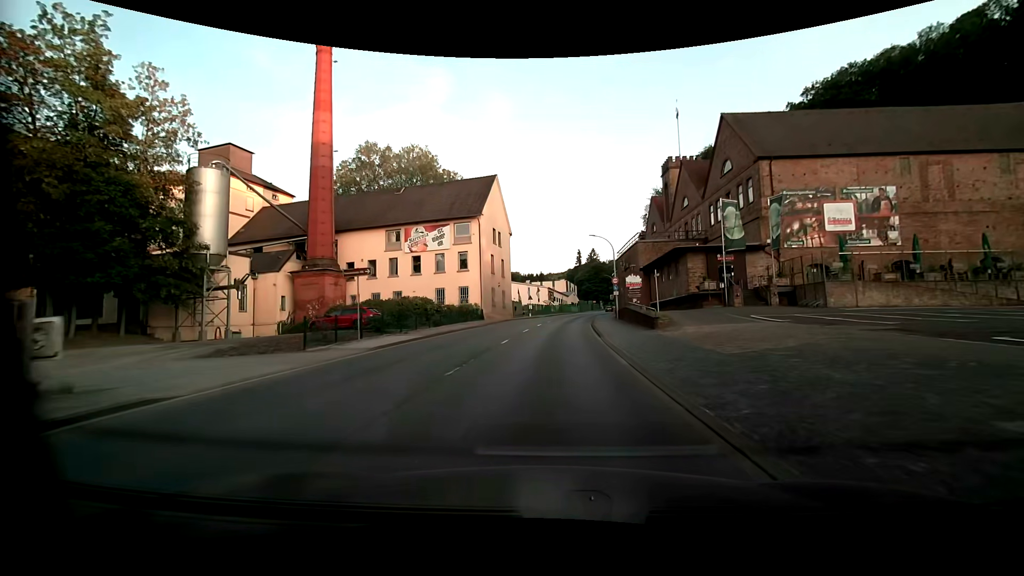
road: primary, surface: asphalt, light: Day
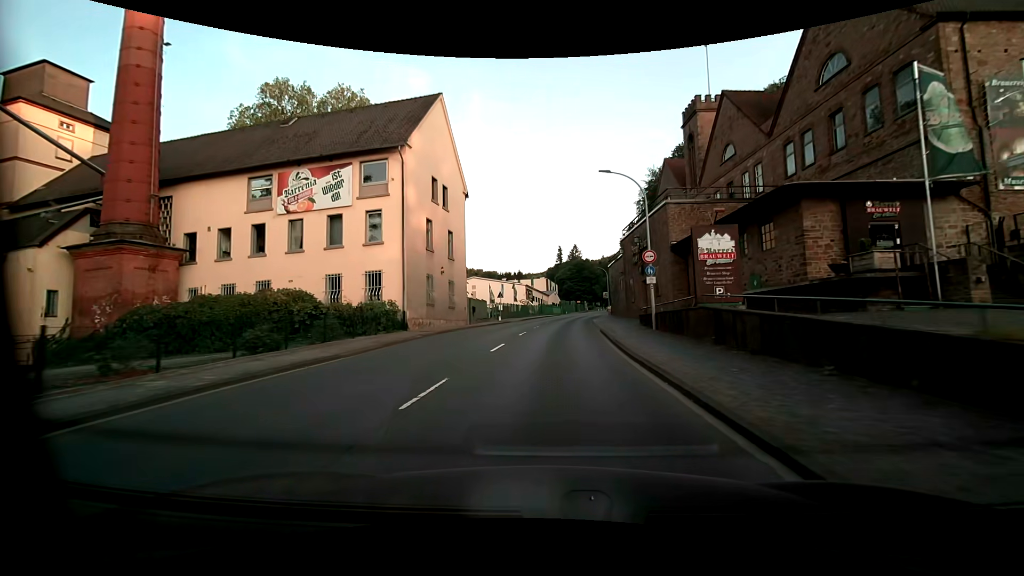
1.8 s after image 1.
(+0.3, +21.7) m; +2°
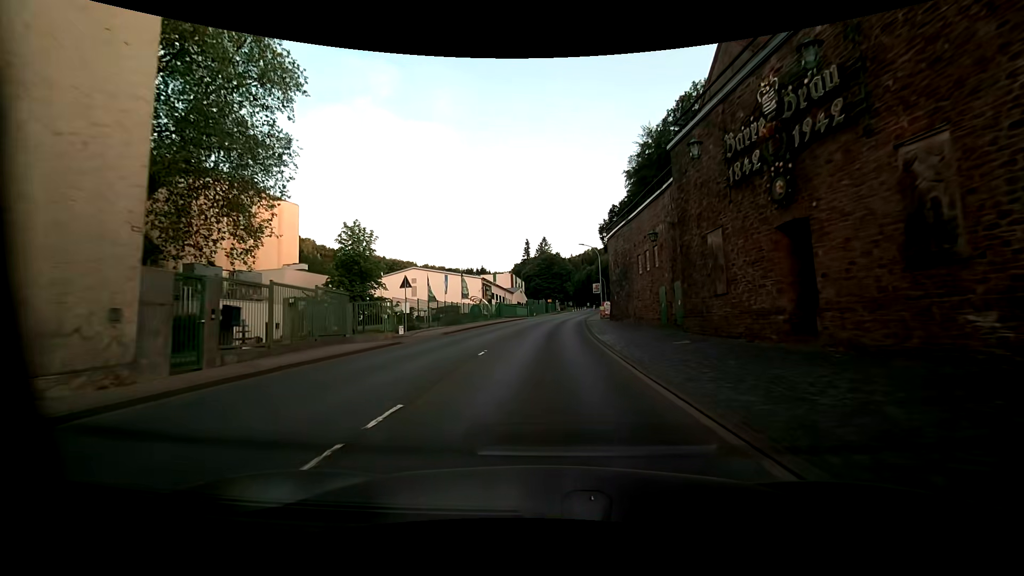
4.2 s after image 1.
(+1.0, +29.2) m; +3°
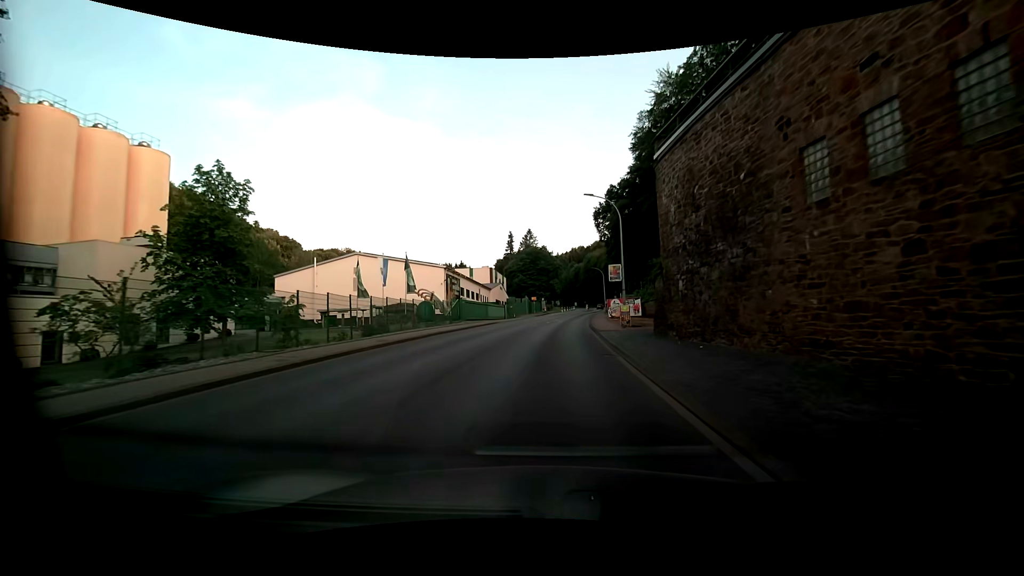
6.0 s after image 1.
(+0.5, +22.2) m; +2°
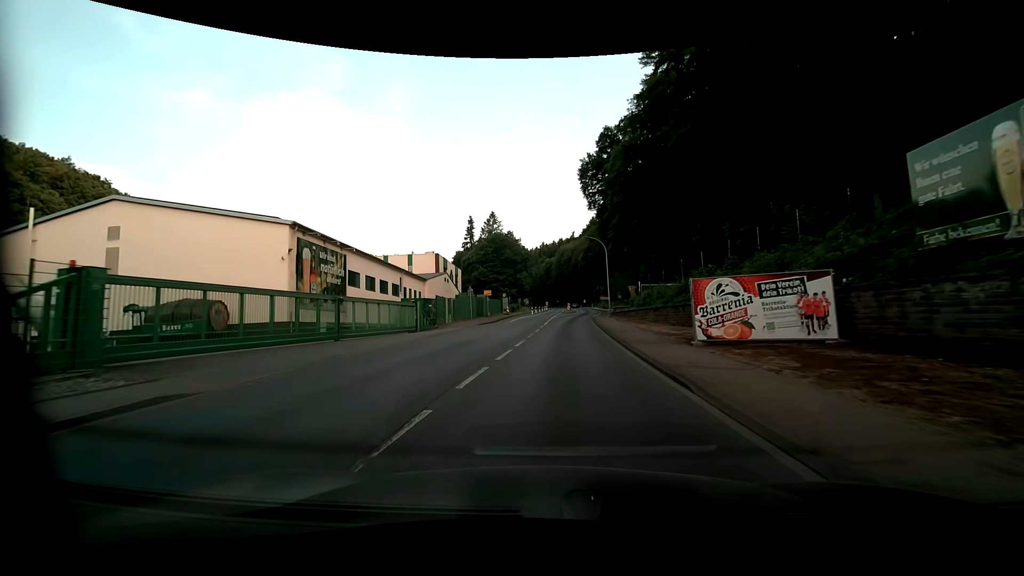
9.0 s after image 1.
(+1.2, +36.5) m; +4°
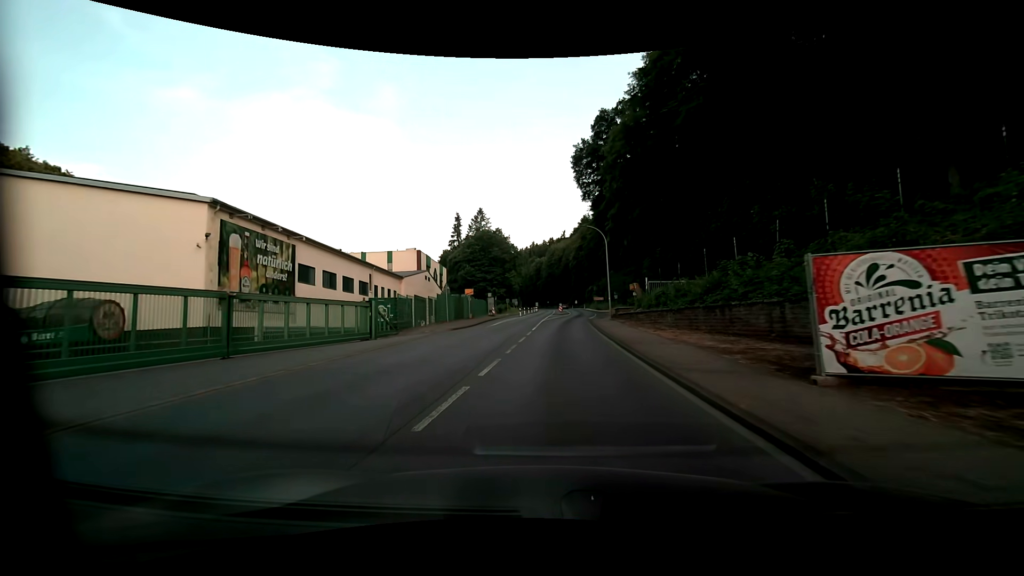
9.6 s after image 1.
(+0.1, +7.2) m; +1°
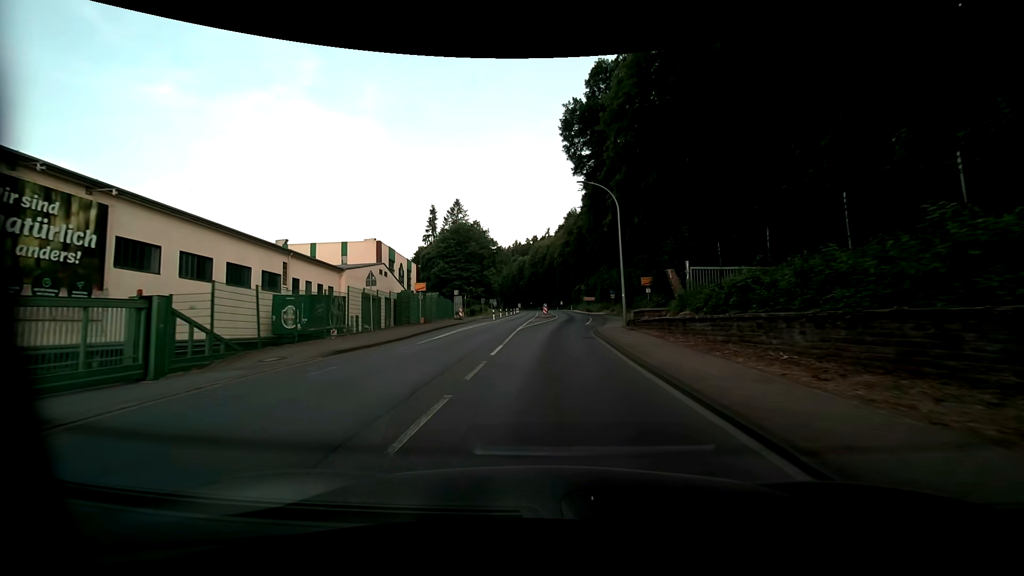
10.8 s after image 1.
(+0.2, +14.4) m; +2°
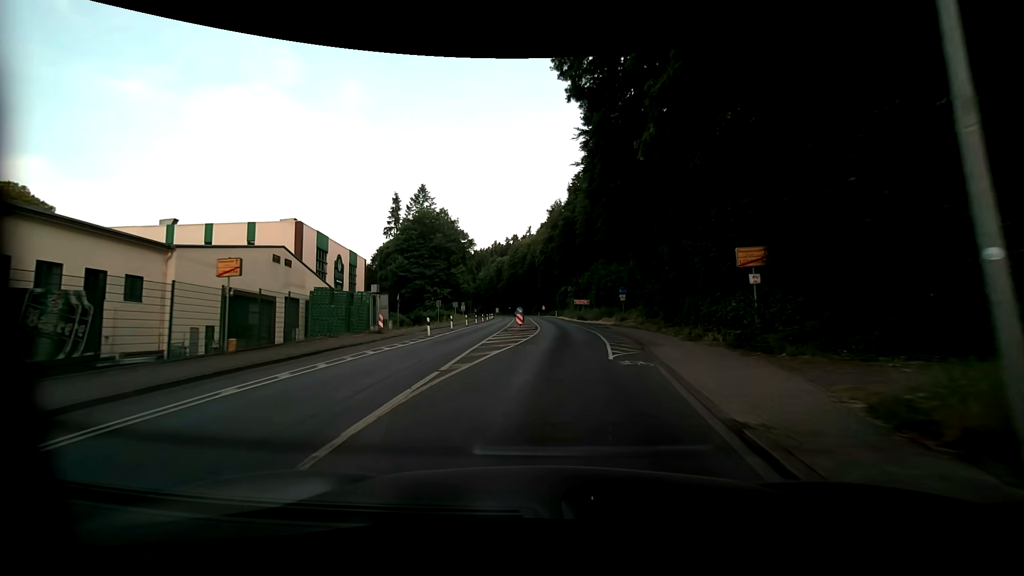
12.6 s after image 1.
(+0.3, +21.4) m; +2°
